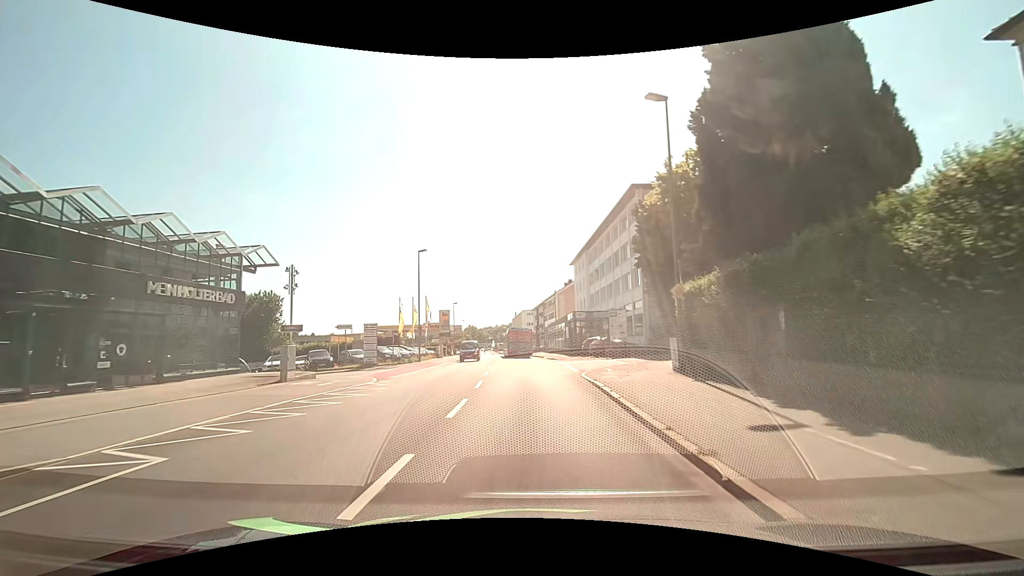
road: tertiary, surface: asphalt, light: Day
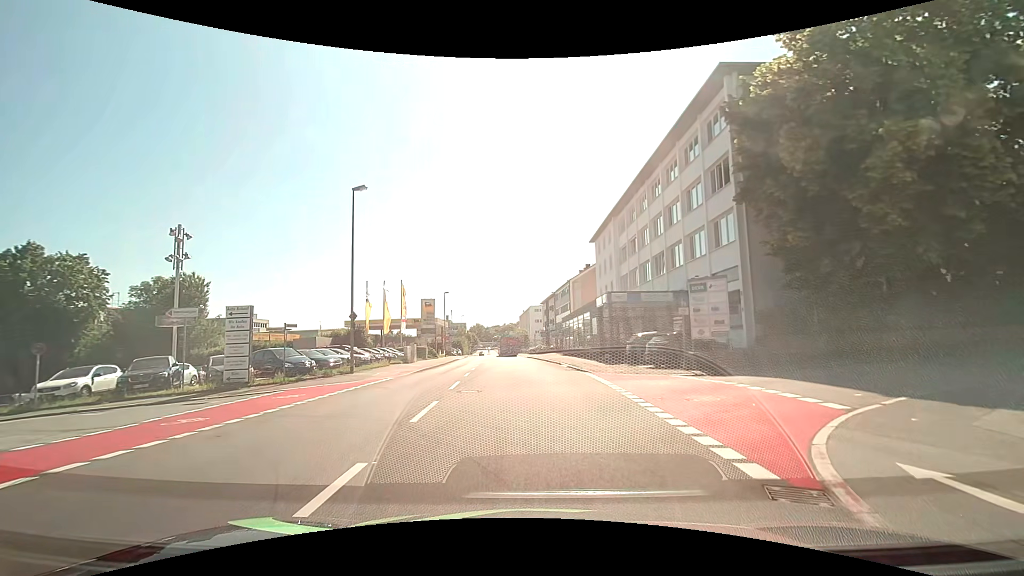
(-0.1, +18.2) m; -1°
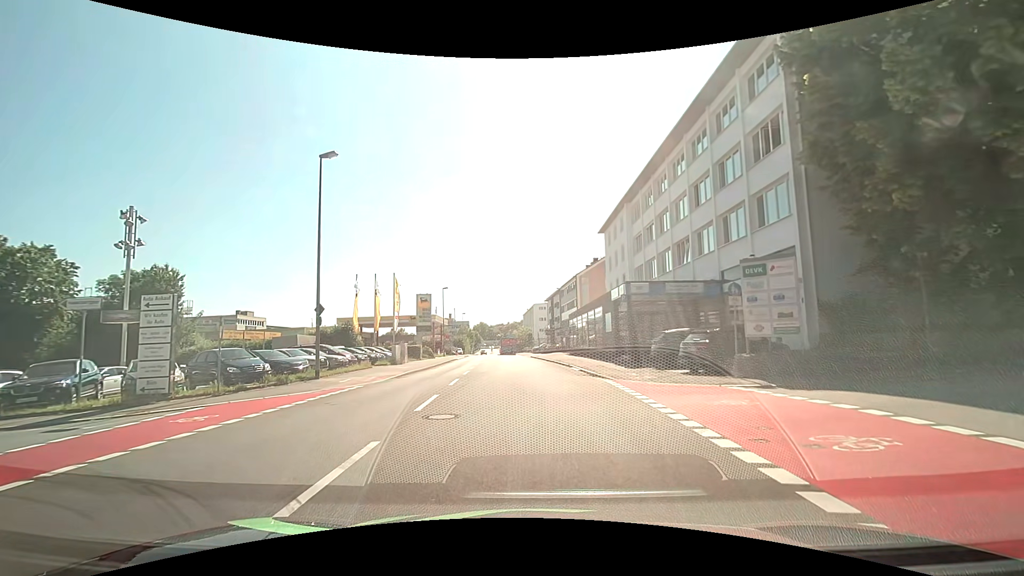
(0.0, +4.6) m; -2°
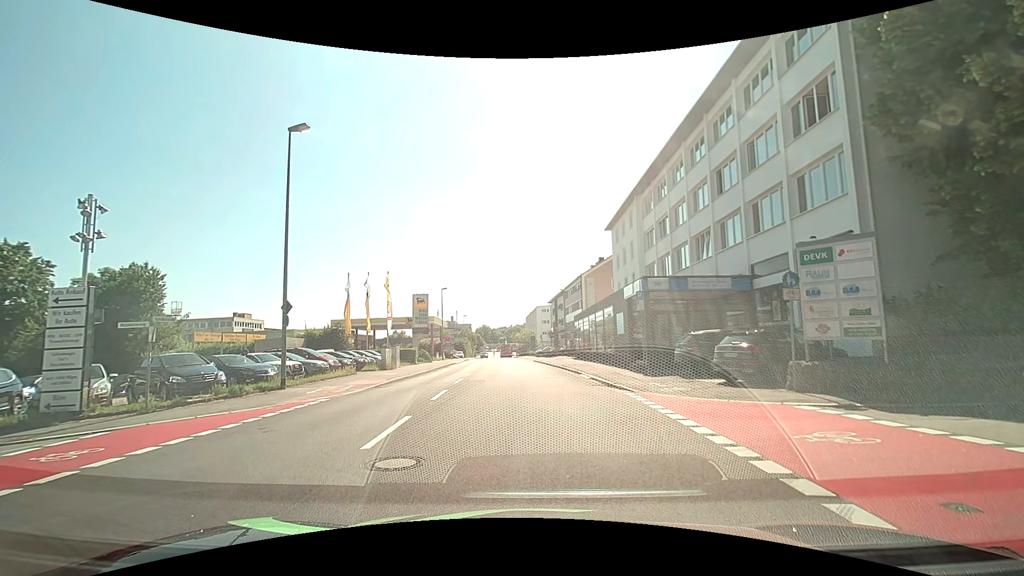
(+0.1, +3.0) m; +1°
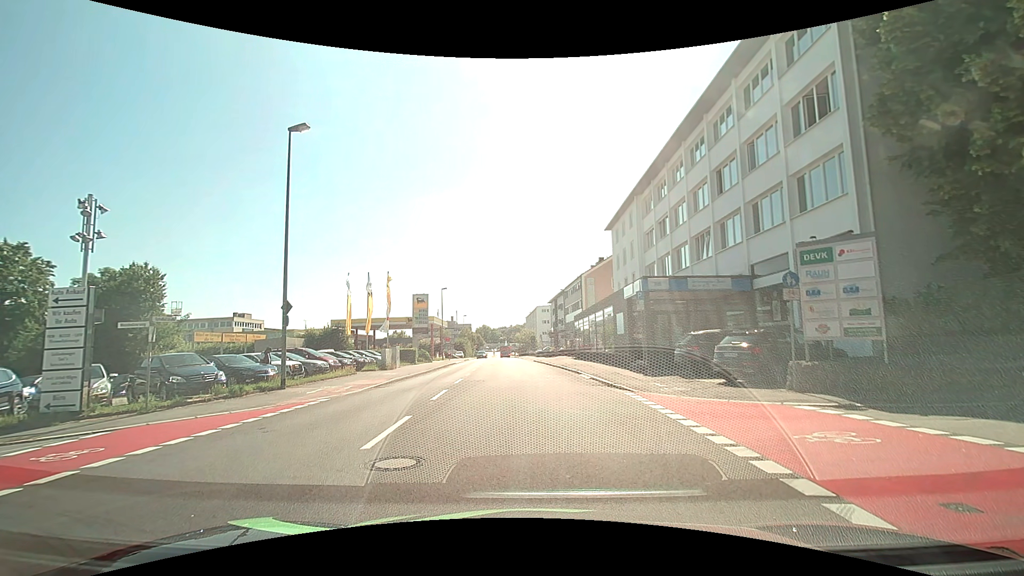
(0.0, 0.0) m; 0°
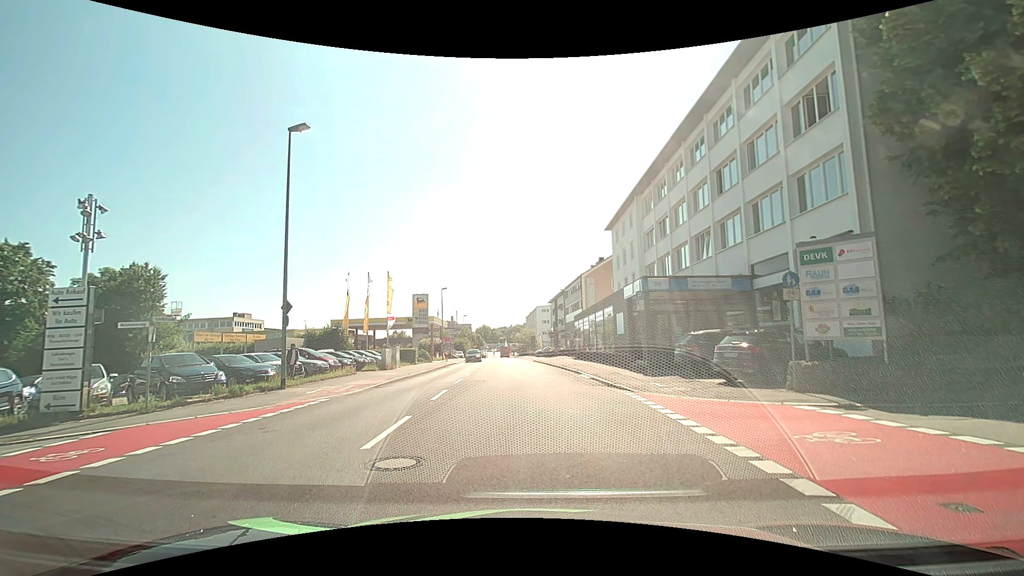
(0.0, 0.0) m; 0°
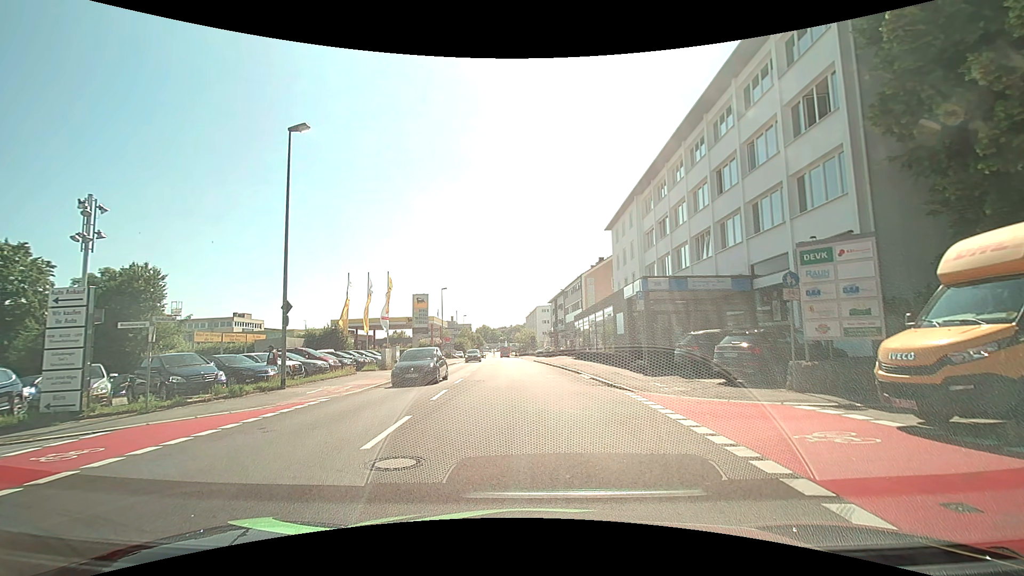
(0.0, 0.0) m; 0°
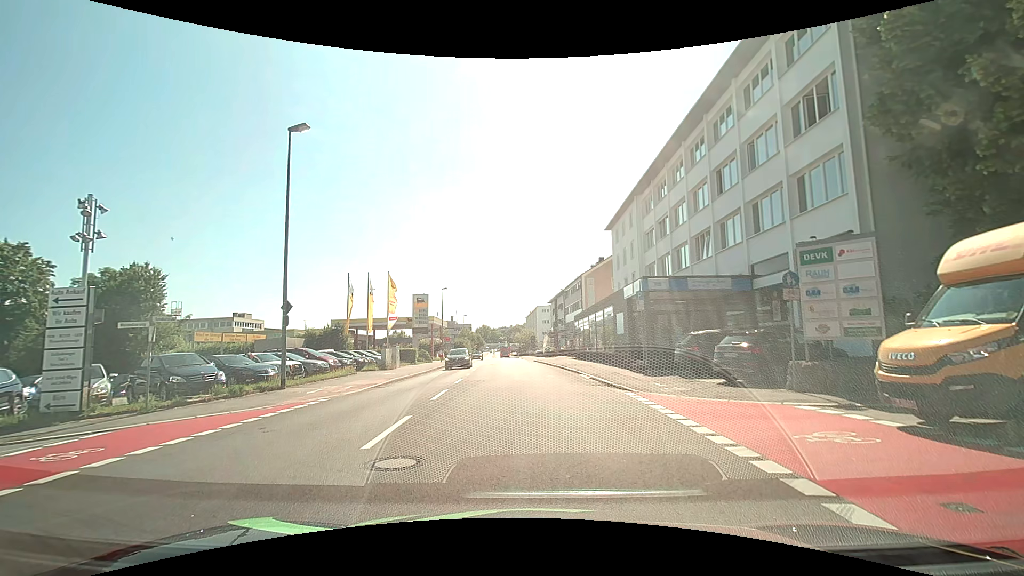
(0.0, 0.0) m; 0°
(-4, +8) (-14, +9) (-24, +9) (-34, +8) (-44, +7) (-54, +6) (-64, +6) (-74, +6) (-84, +6) (-94, +5) m
